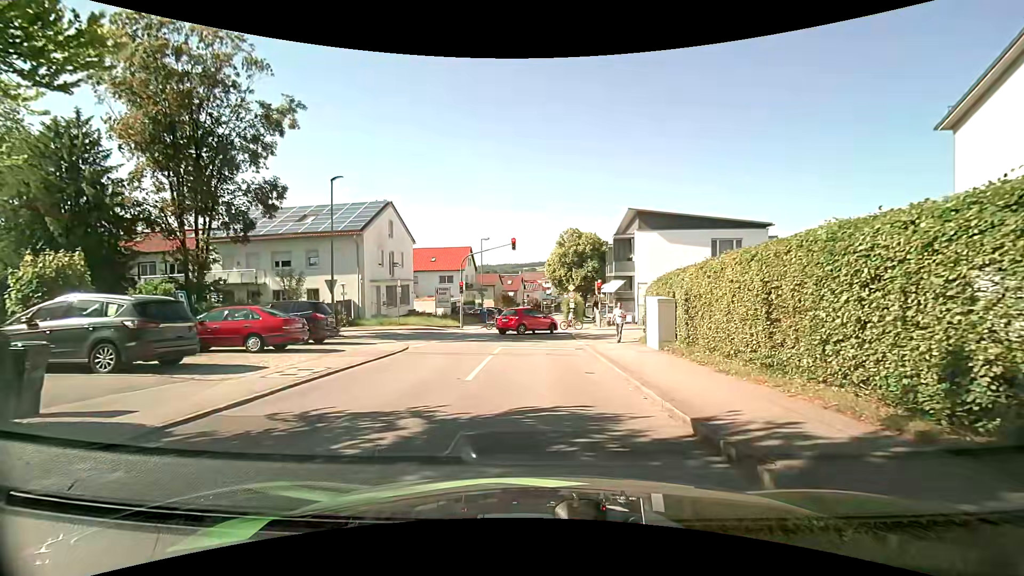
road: unclassified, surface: asphalt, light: Day
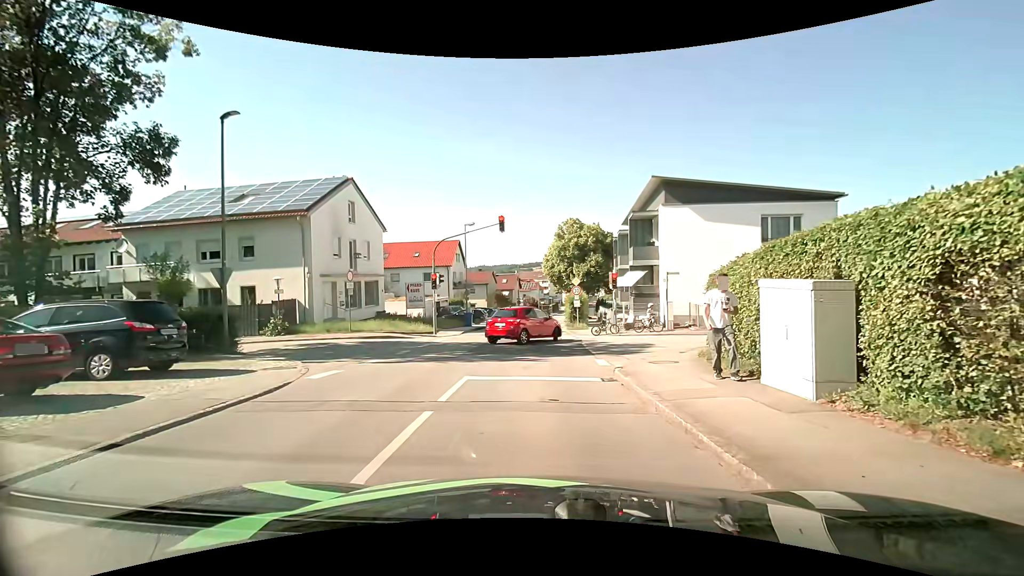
(+0.3, +8.1) m; +1°
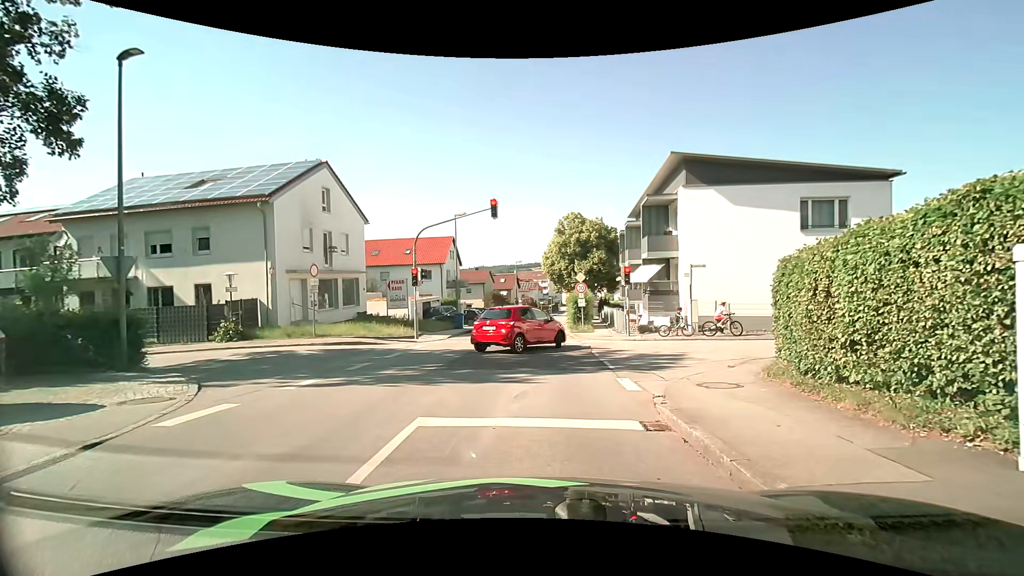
(+0.1, +3.9) m; +1°
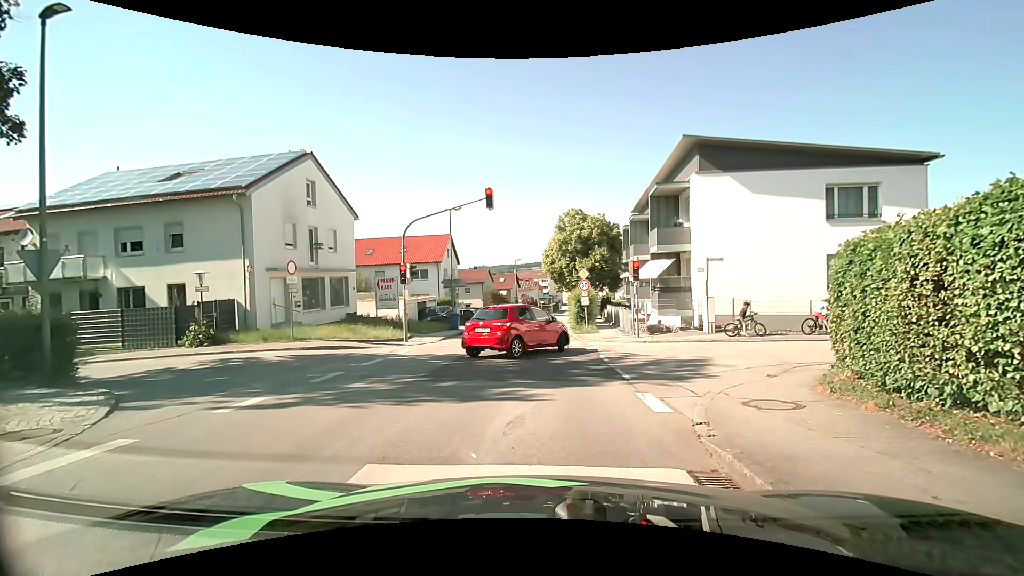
(0.0, +1.9) m; 0°
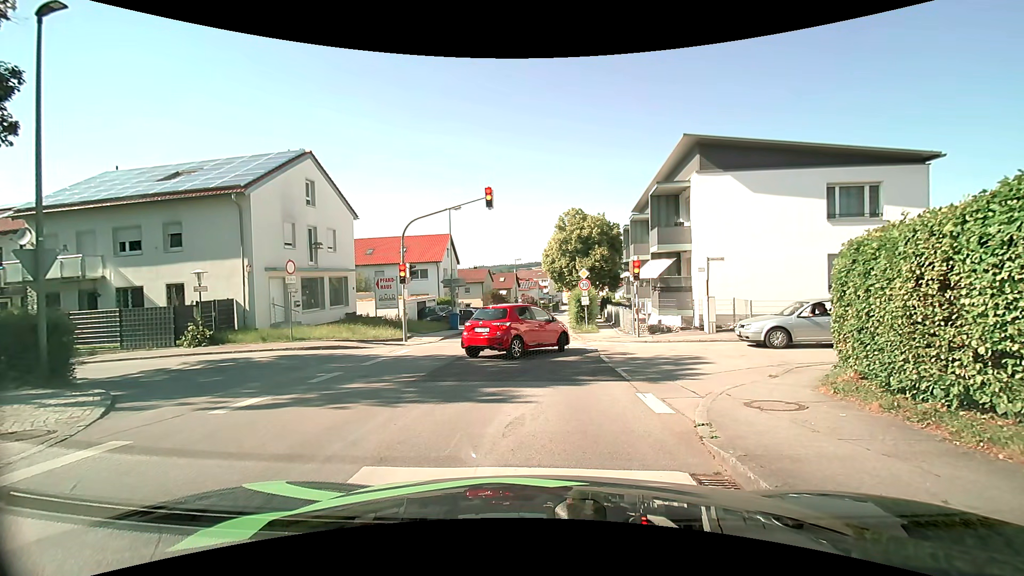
(0.0, +0.2) m; 0°
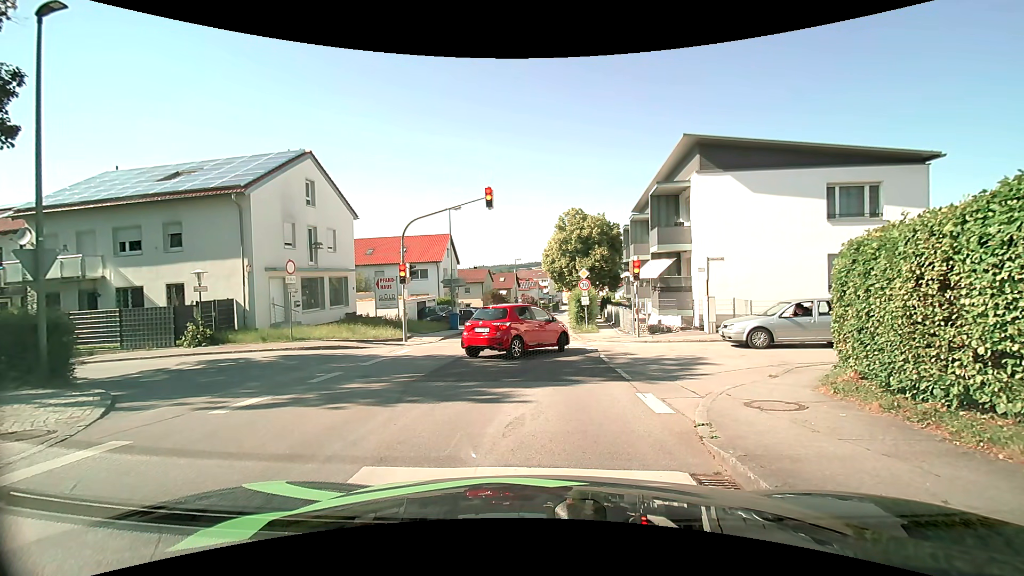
(0.0, 0.0) m; 0°
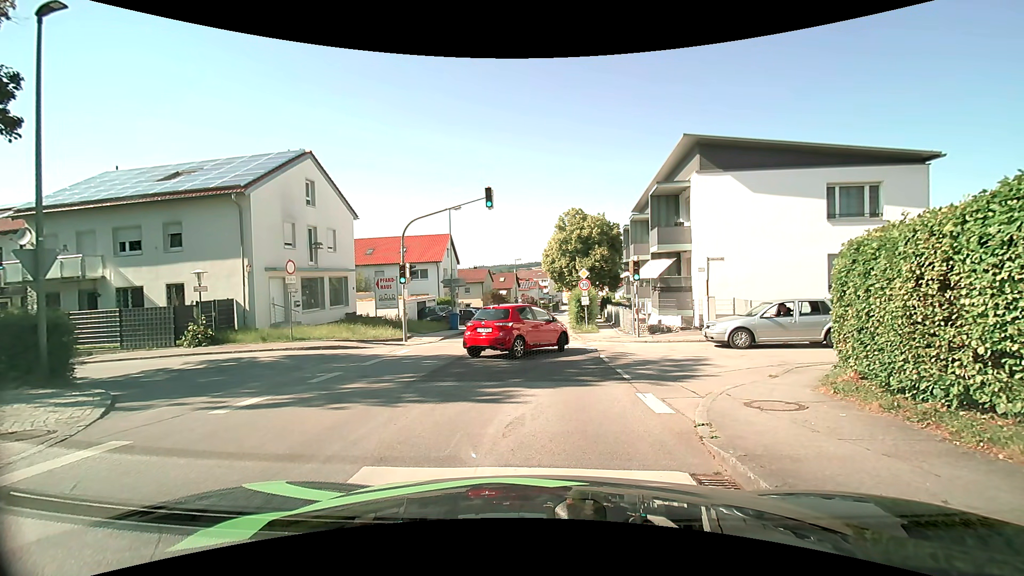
(0.0, 0.0) m; 0°
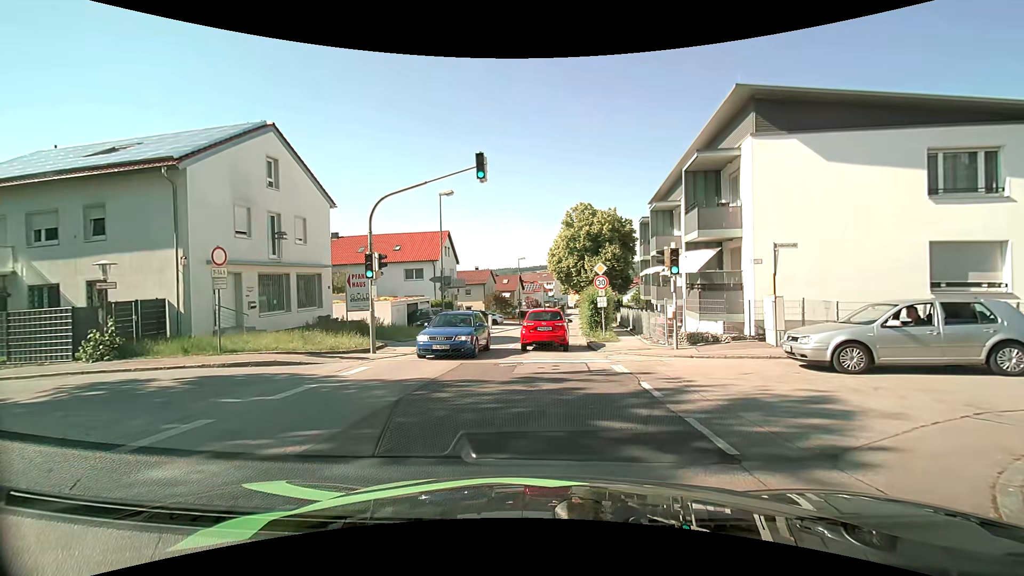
(0.0, +5.0) m; -1°
(0, +10) (0, +20) (+1, +30) (+2, +40) (+3, +50) (+4, +60) (+5, +70) (+6, +80) (+7, +90) (+8, +100) m
